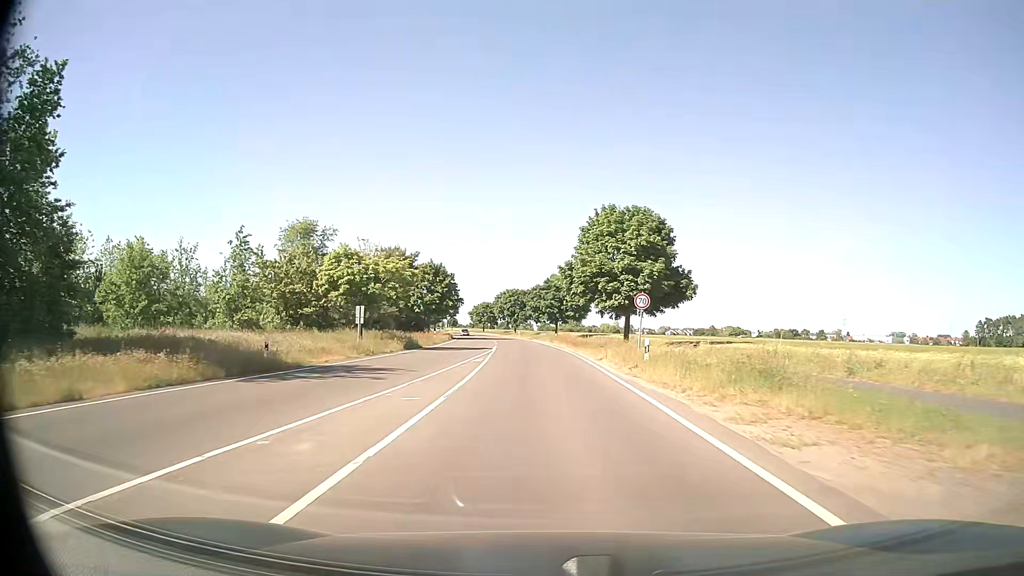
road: secondary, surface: asphalt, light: Day
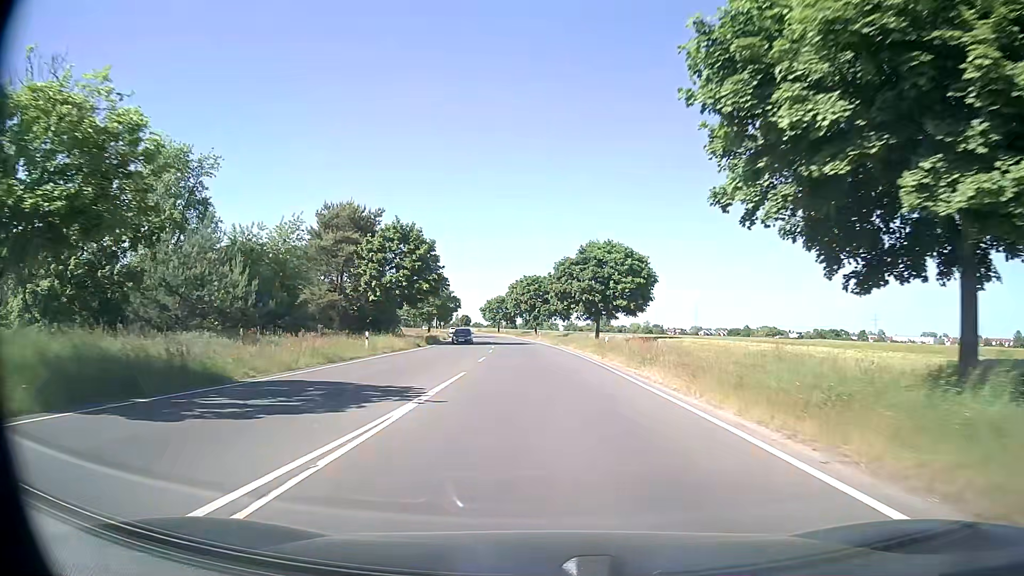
(-0.6, +36.3) m; -2°
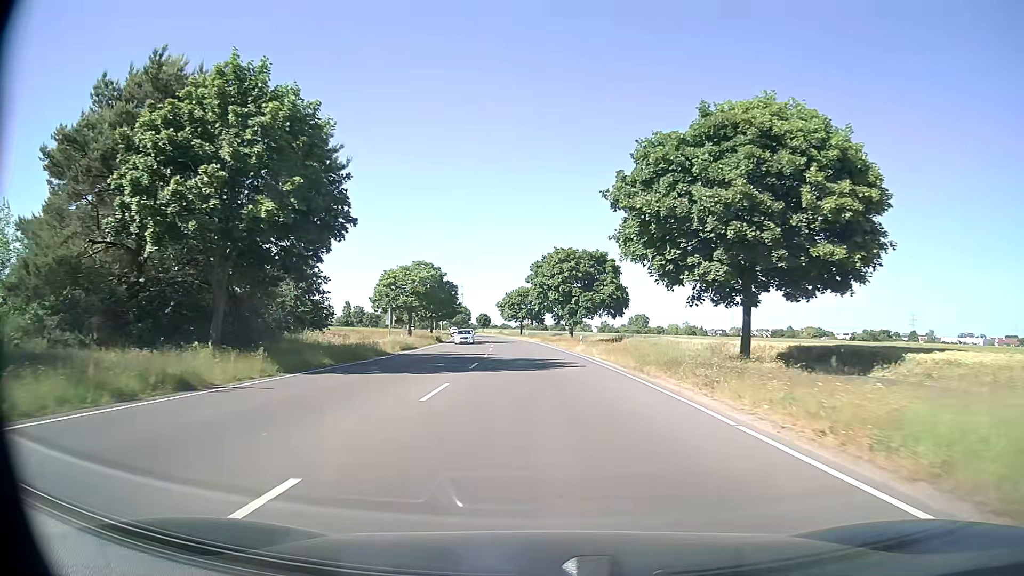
(-0.9, +38.0) m; -3°
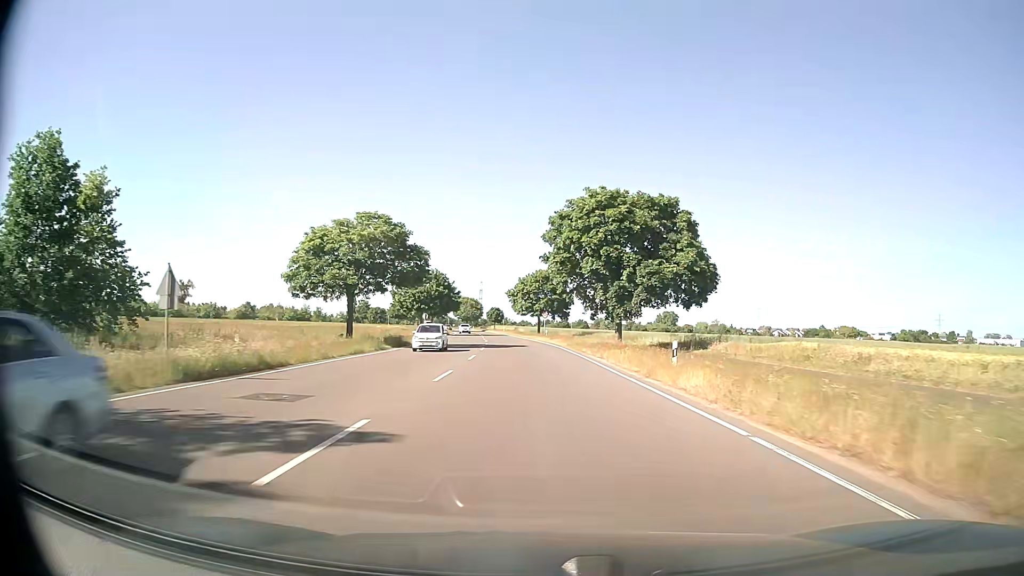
(-0.5, +29.8) m; -2°
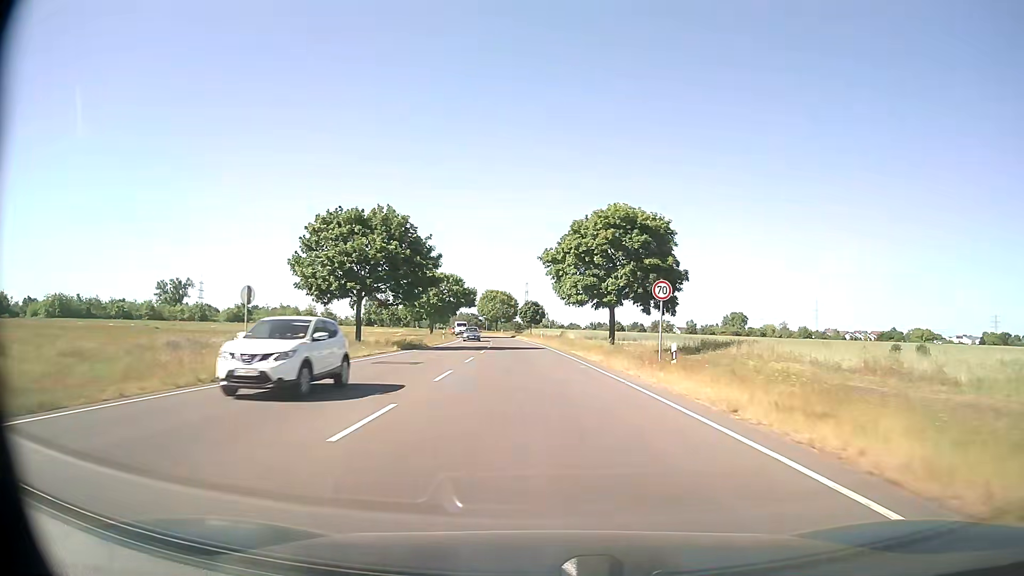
(-1.9, +51.9) m; -4°
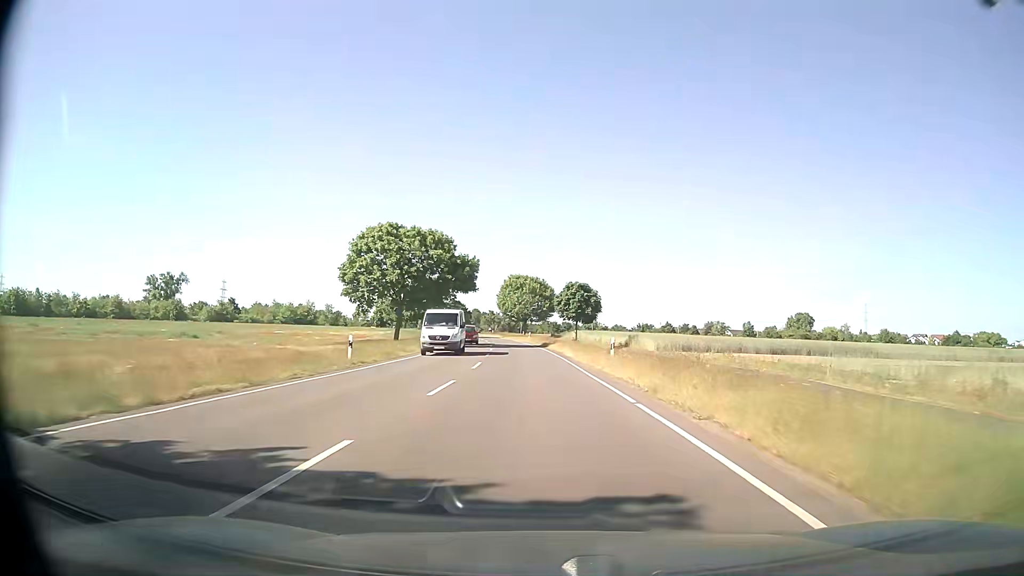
(-1.3, +43.2) m; -3°
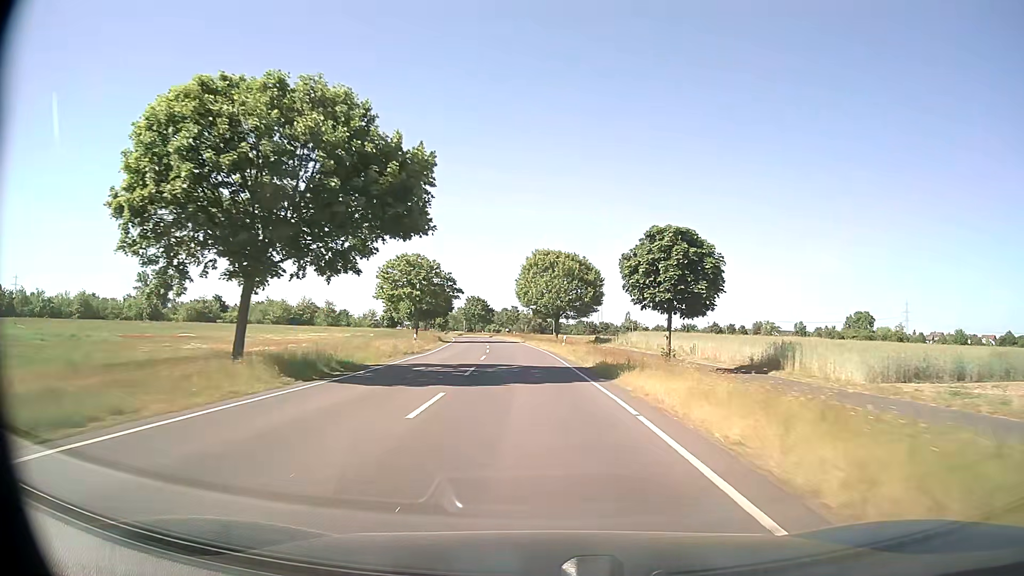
(-0.8, +32.3) m; -3°
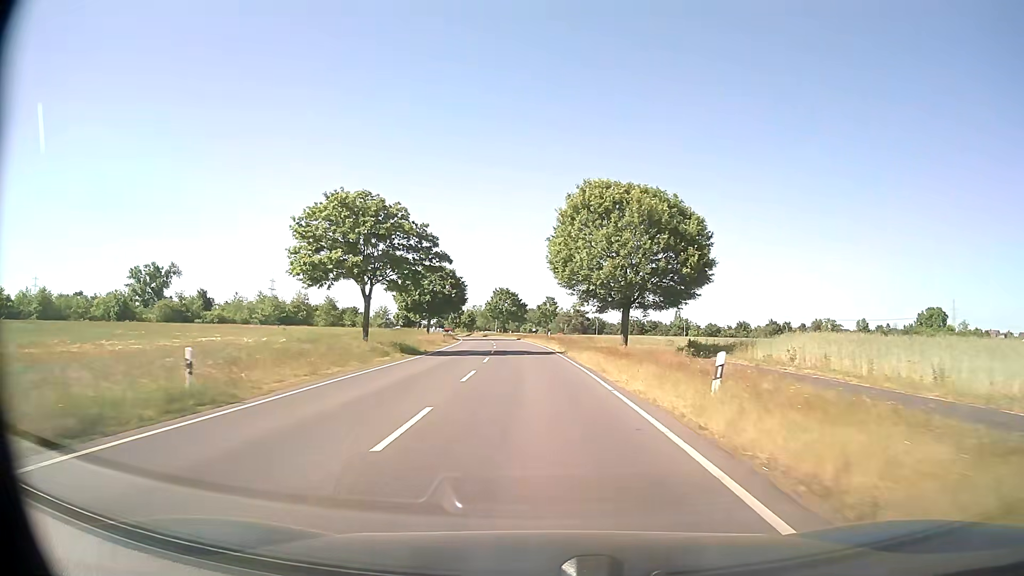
(-0.9, +31.8) m; -3°
(0, +10) (0, +20) (-1, +30) (-1, +40) (-2, +50) (-3, +60) (-4, +70) (-5, +80) (-6, +90) (-7, +100) m
